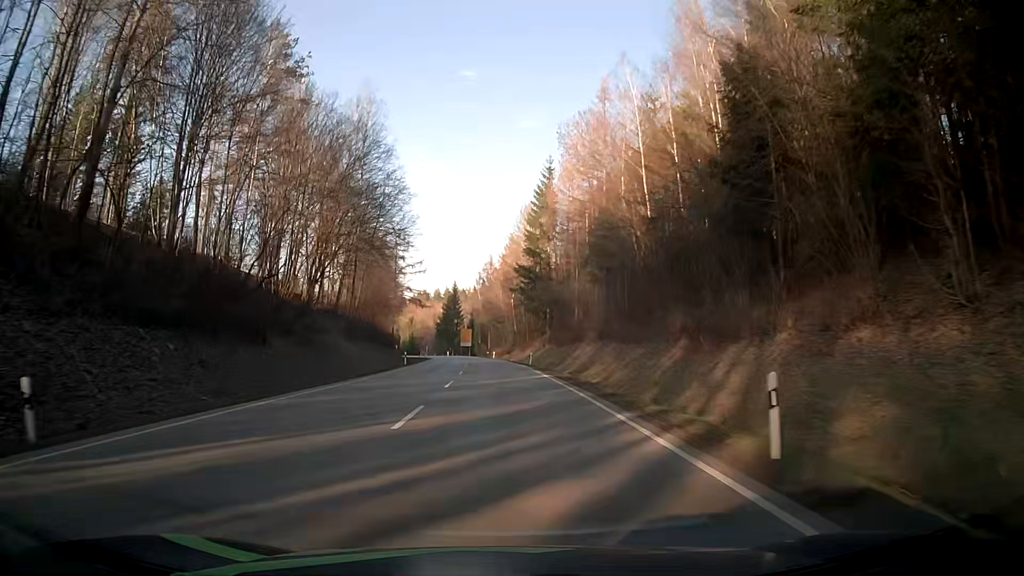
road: secondary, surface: asphalt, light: Day
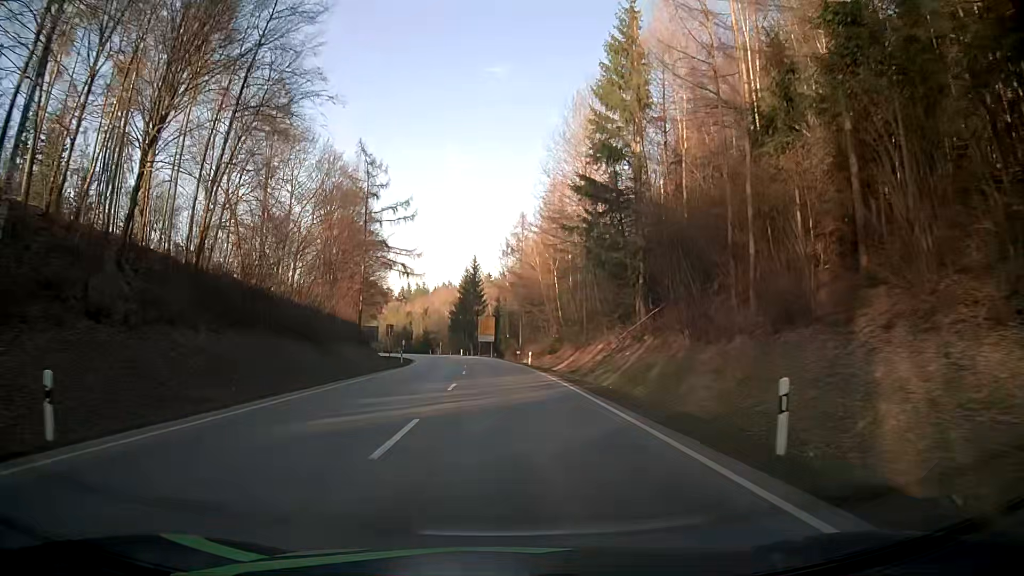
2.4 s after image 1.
(-1.0, +47.0) m; -2°
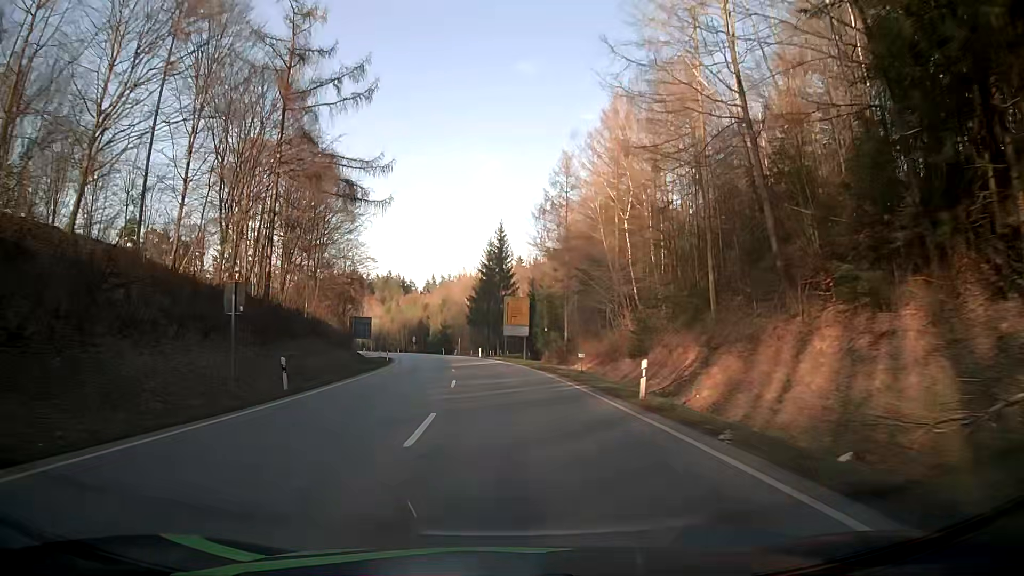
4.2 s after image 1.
(-0.8, +35.4) m; -2°
(0, +10) (0, +20) (-1, +30) (-2, +40) (-3, +50) (-4, +60) (-6, +70) (-8, +79) (-10, +89) (-12, +99) m
